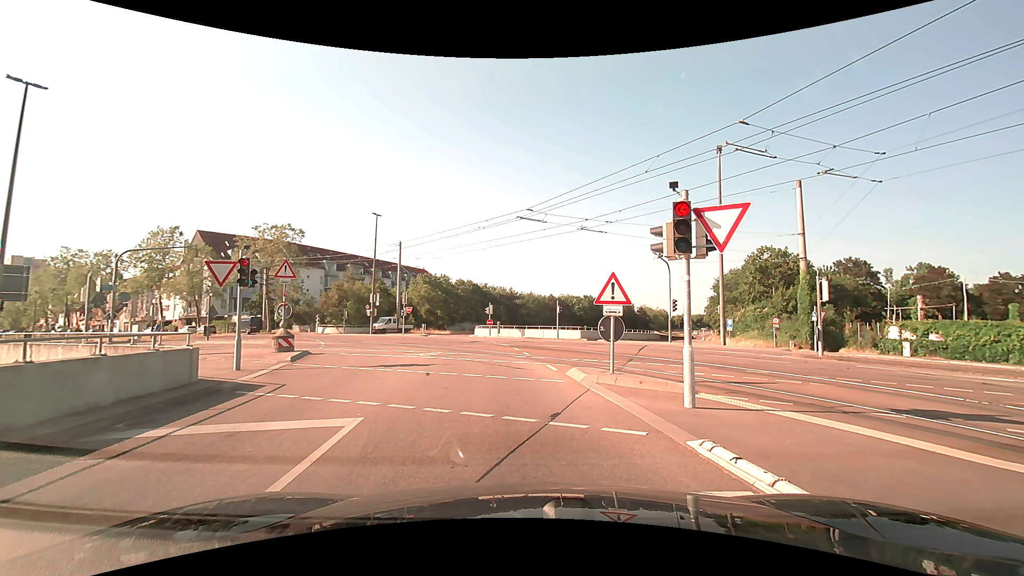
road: tertiary_link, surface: asphalt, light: Day
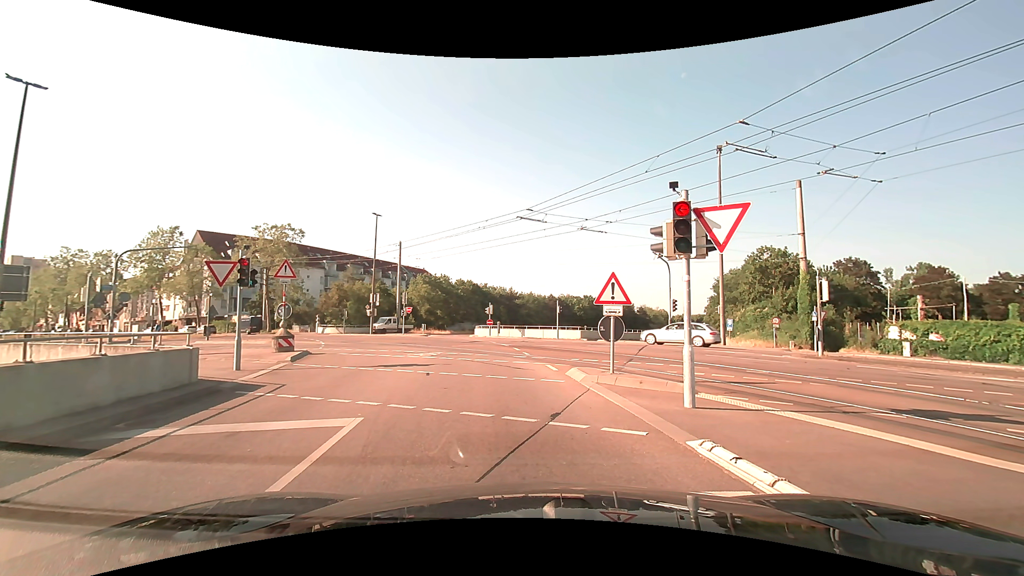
(0.0, 0.0) m; 0°
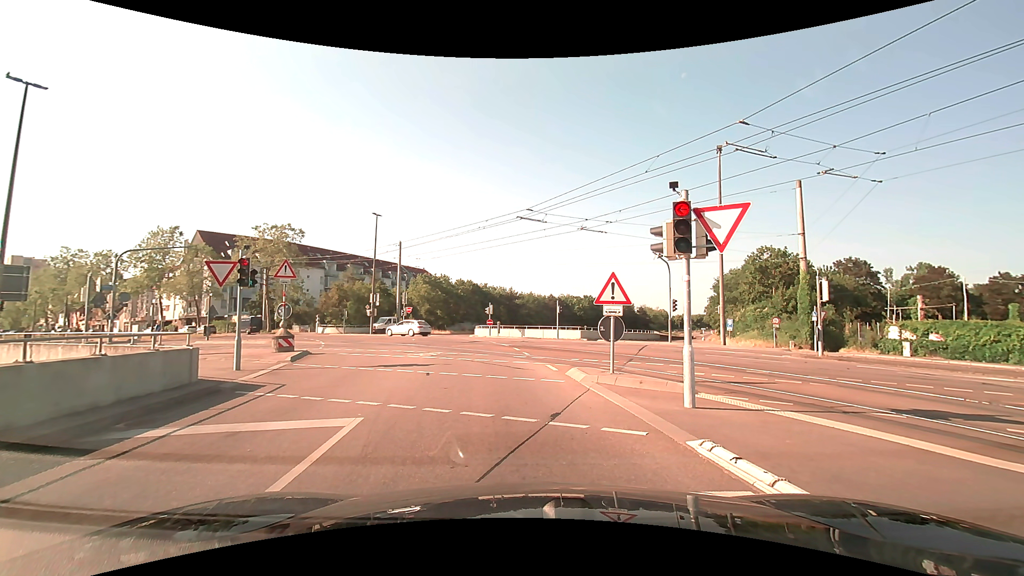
(0.0, 0.0) m; 0°
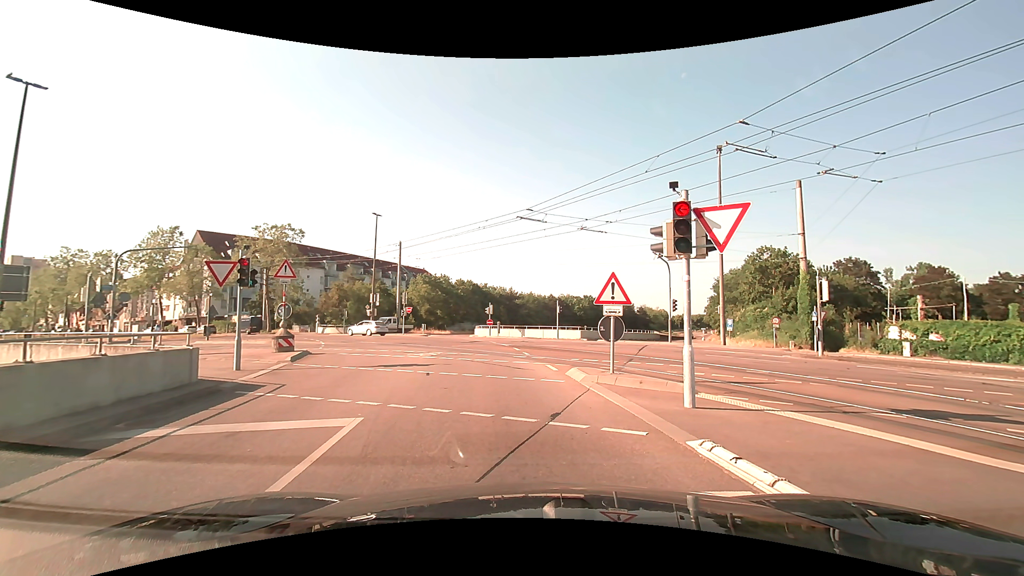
(0.0, 0.0) m; 0°
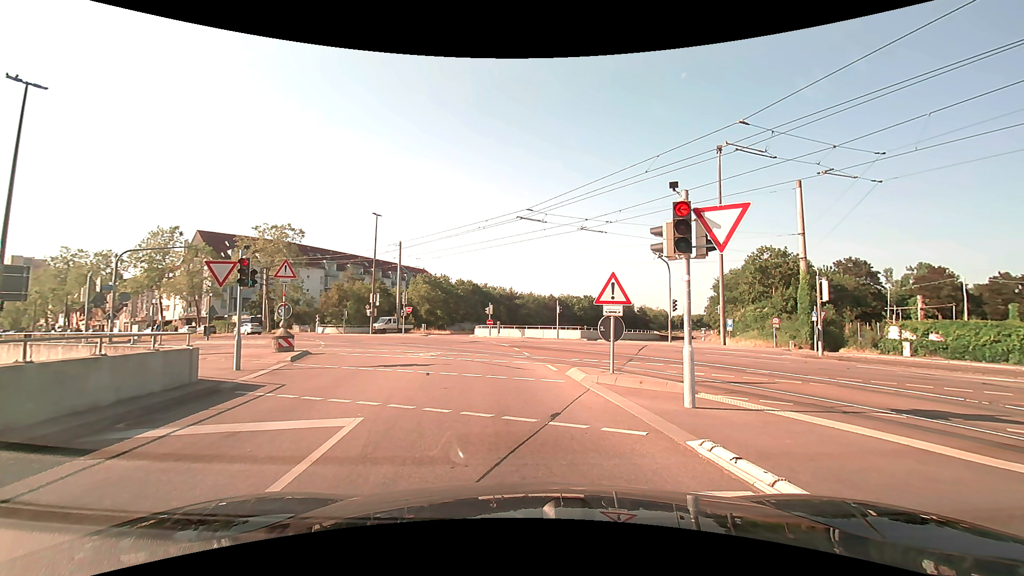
(0.0, 0.0) m; 0°
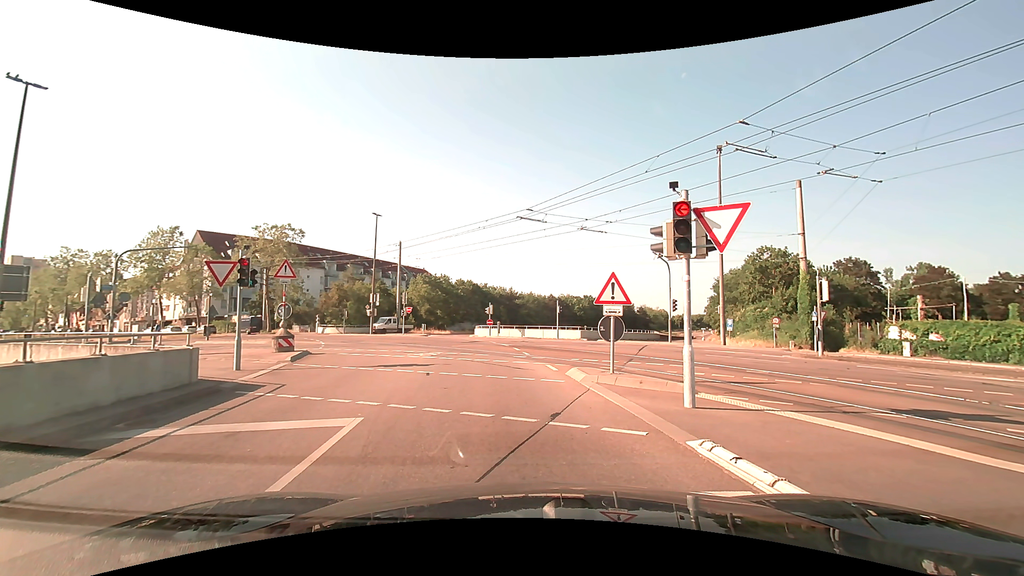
(0.0, 0.0) m; 0°
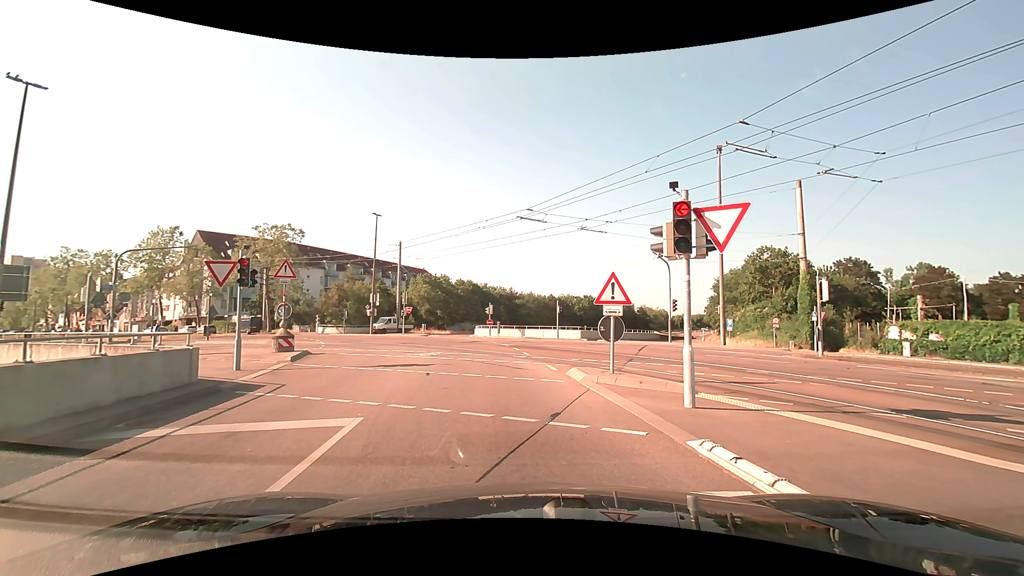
(0.0, 0.0) m; 0°
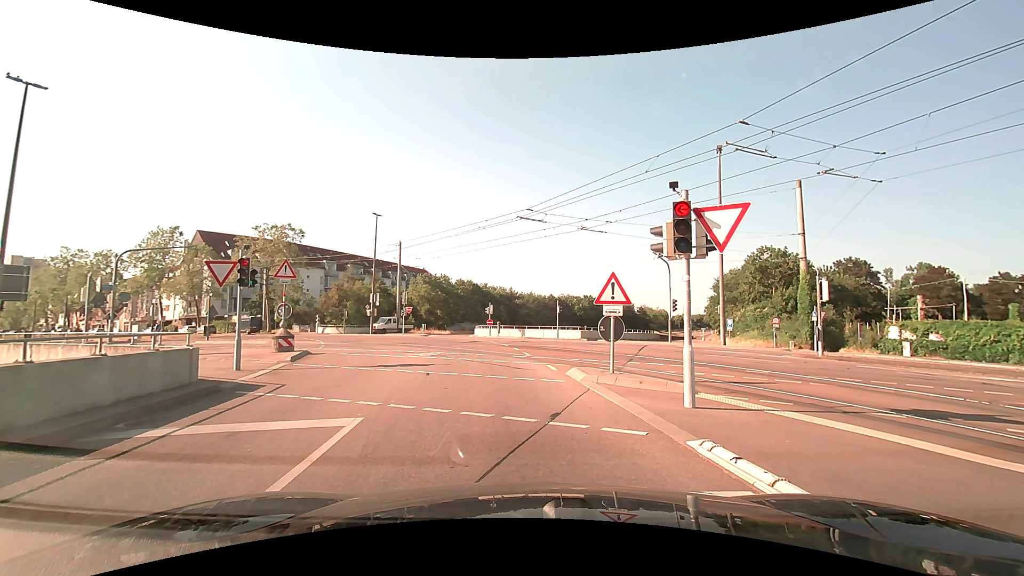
(0.0, 0.0) m; 0°
(-1, +10) (-2, +20) (-5, +30) (-9, +39) (-15, +47) (-22, +53) (-31, +59) (-39, +65) (-47, +70) (-56, +76) m
